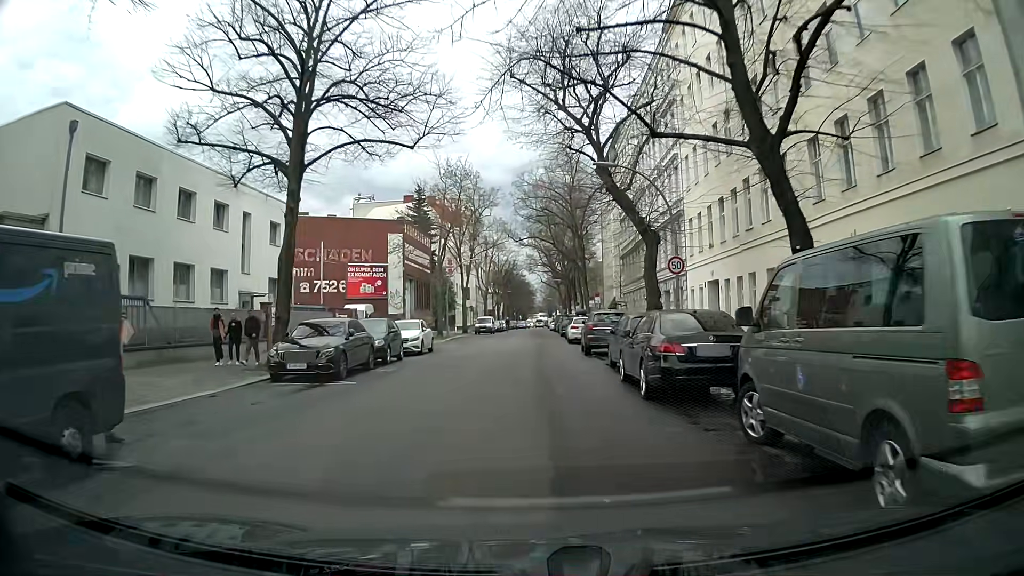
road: residential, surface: asphalt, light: Day
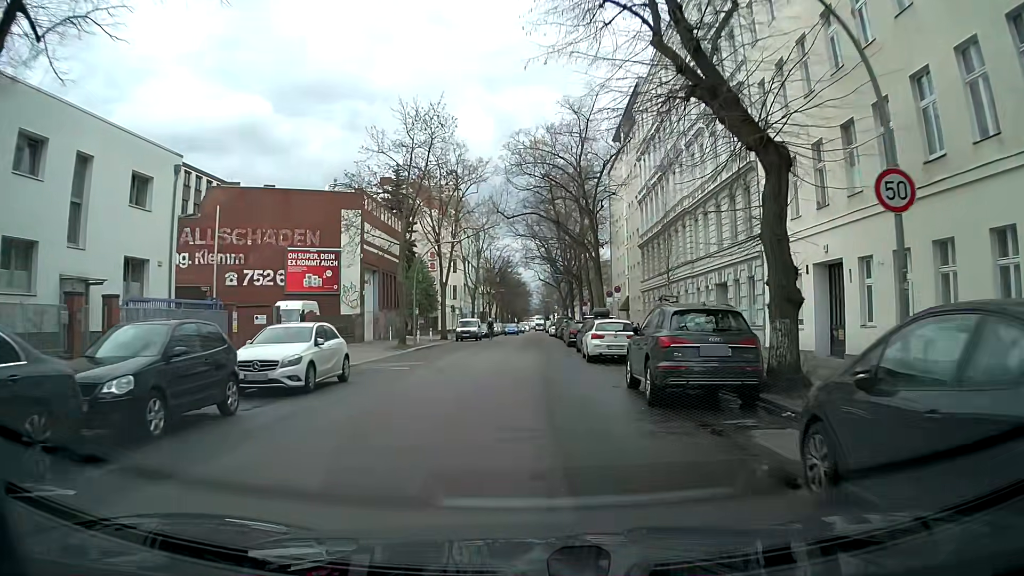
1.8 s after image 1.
(+0.7, +13.9) m; +4°
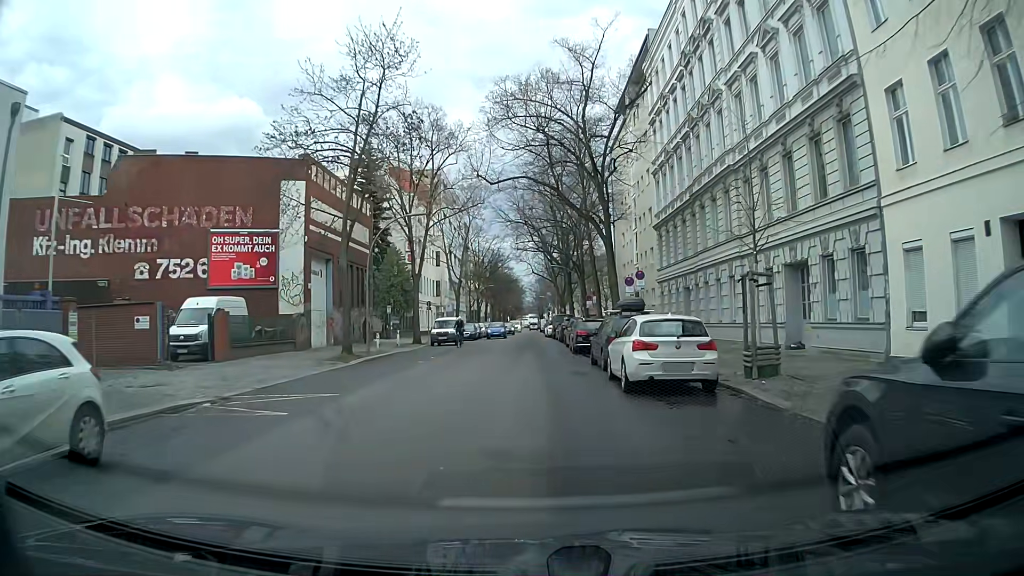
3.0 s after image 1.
(-0.1, +10.2) m; -1°
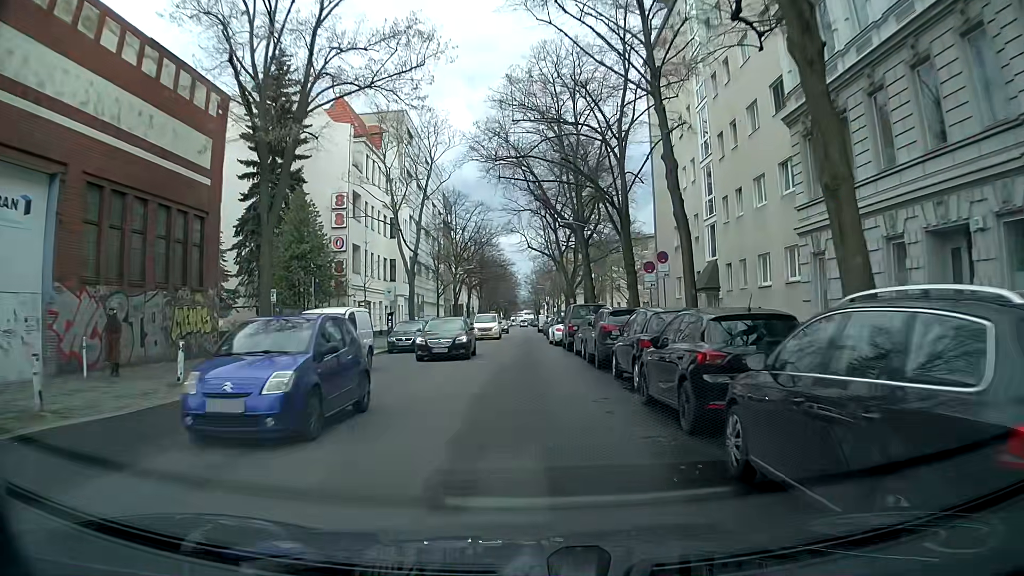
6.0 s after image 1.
(+0.5, +25.2) m; +2°
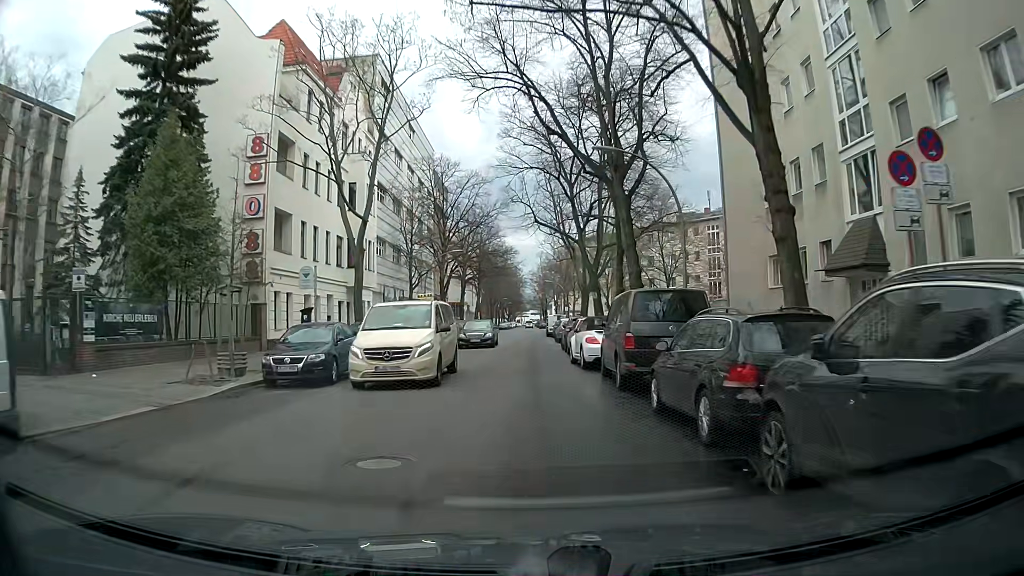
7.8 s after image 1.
(-0.2, +15.5) m; -1°
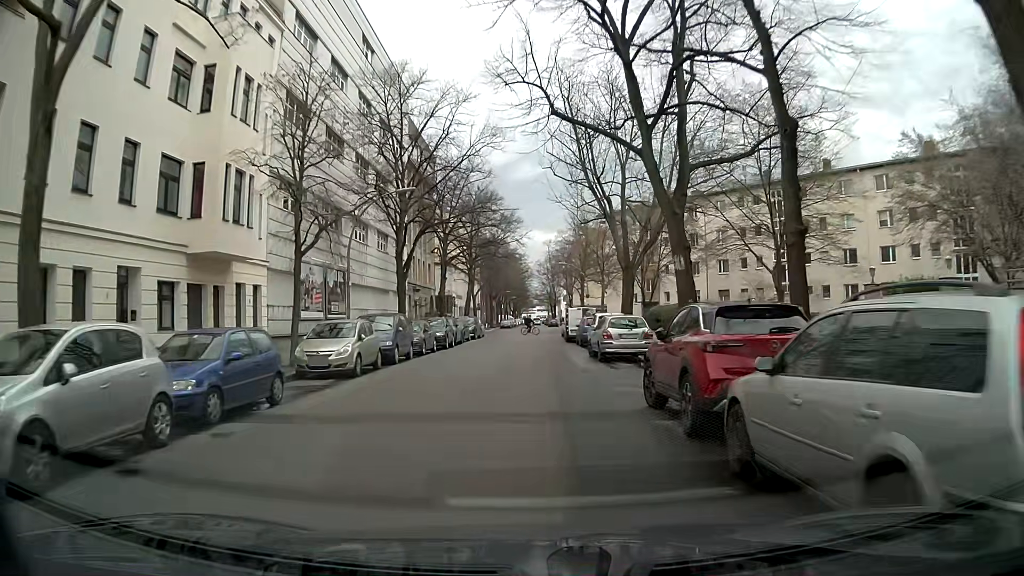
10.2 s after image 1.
(-0.2, +21.7) m; +1°
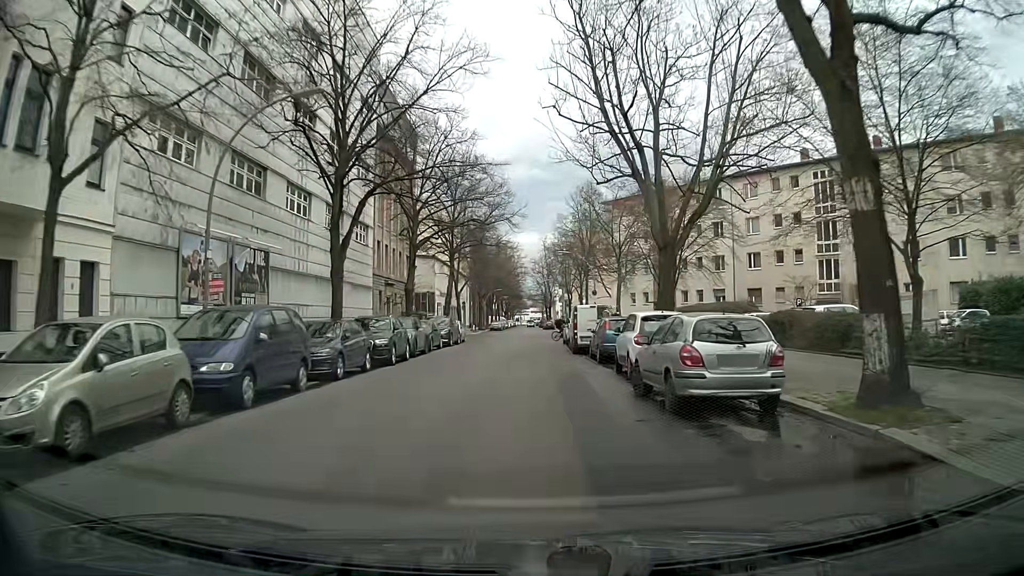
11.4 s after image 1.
(-0.3, +11.6) m; -2°
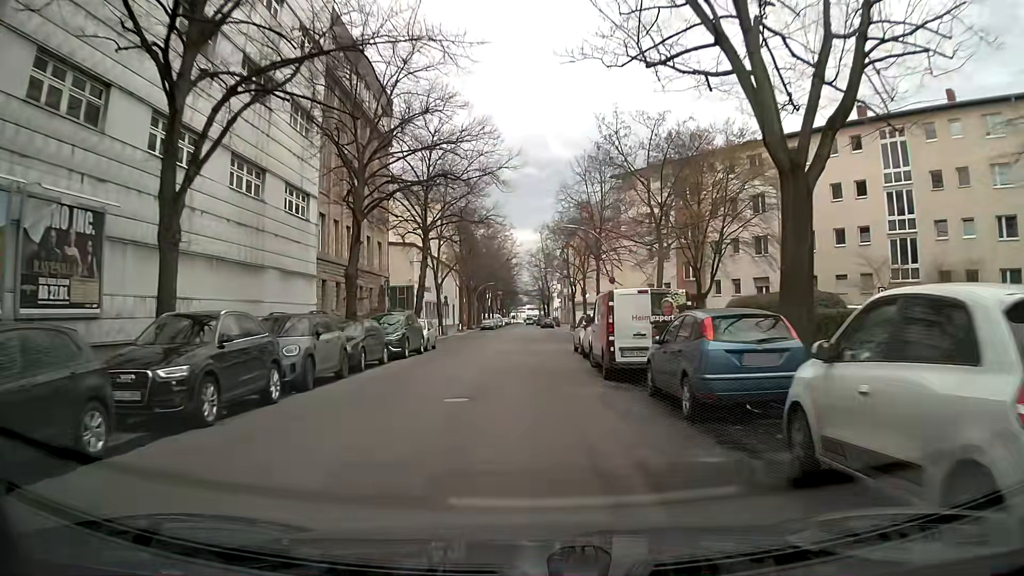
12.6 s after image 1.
(+0.1, +12.5) m; +1°
(0, +10) (0, +20) (0, +30) (0, +40) (0, +50) (0, +60) (-1, +70) (-1, +80) (-1, +90) (-1, +100) m
